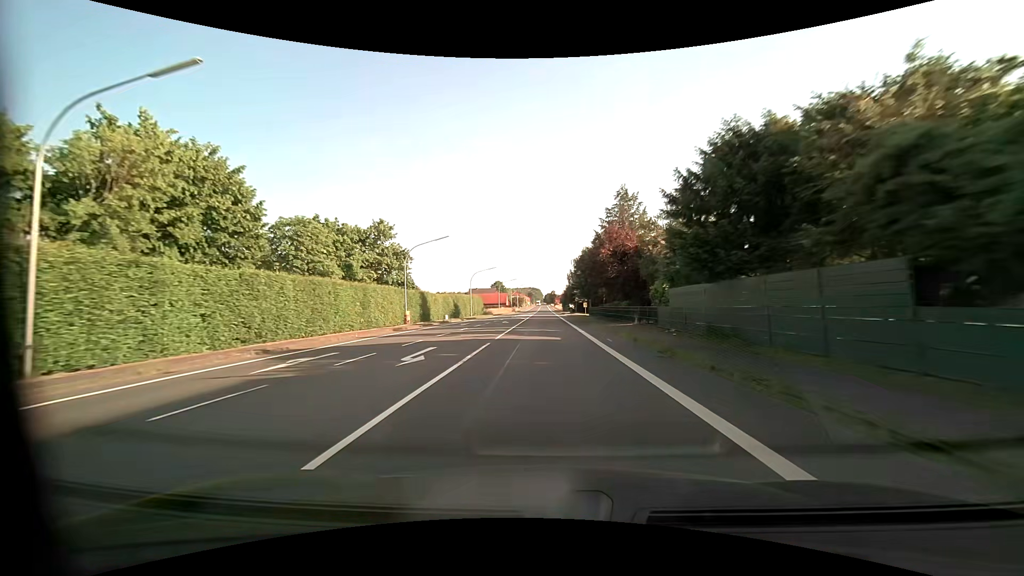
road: primary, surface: asphalt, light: Day
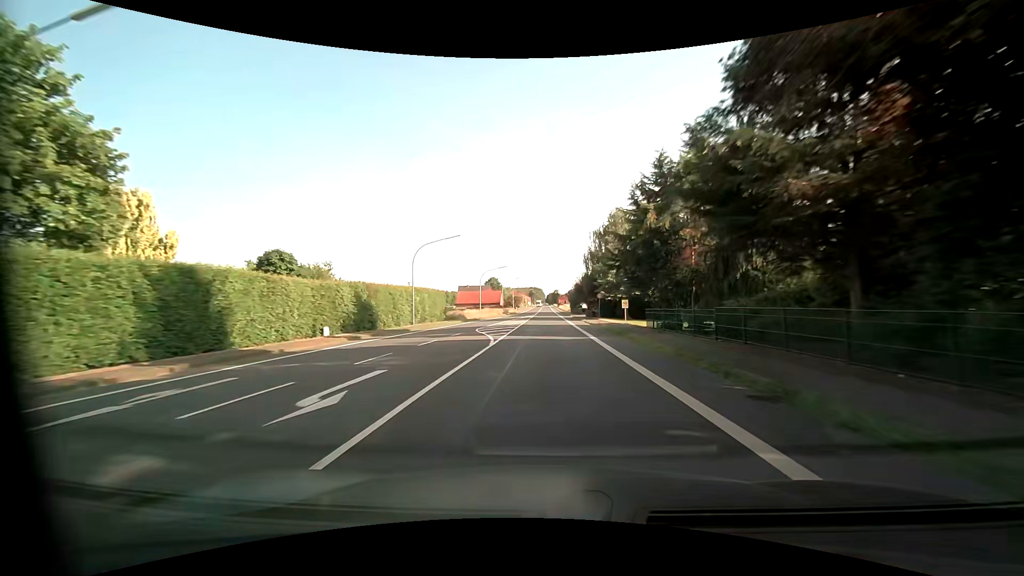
(-0.2, +36.0) m; 0°
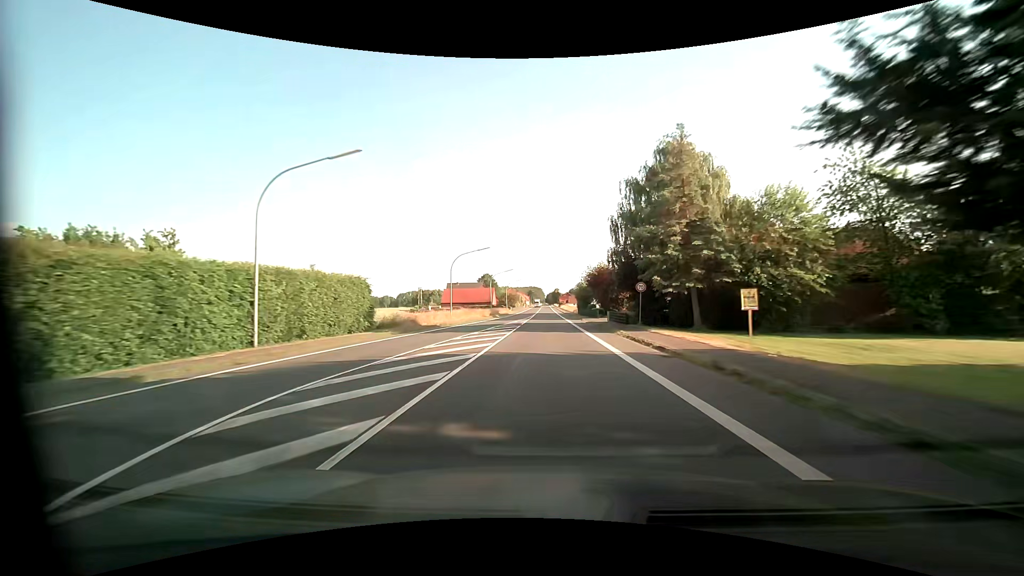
(0.0, +24.0) m; 0°
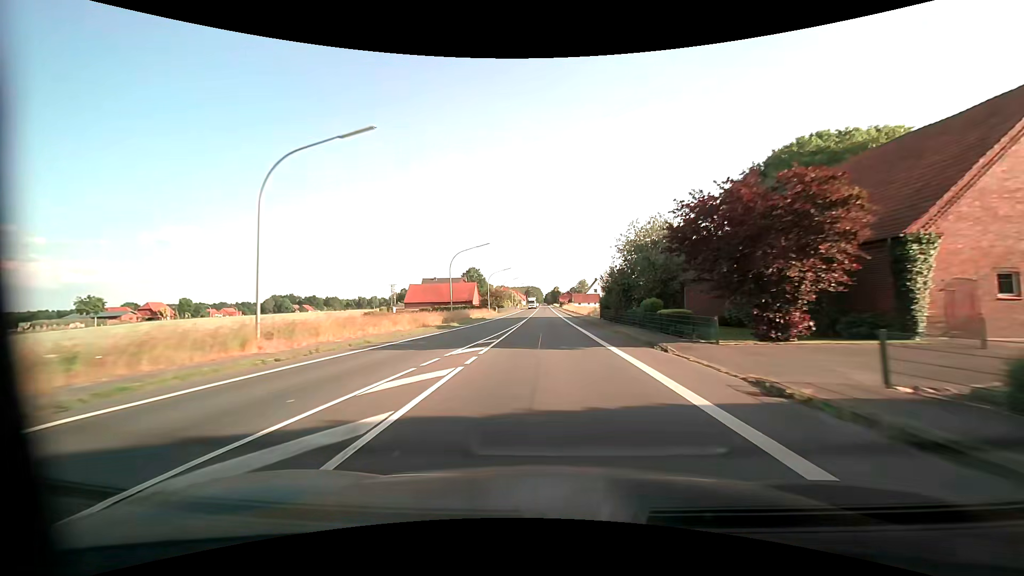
(0.0, +36.0) m; +1°
